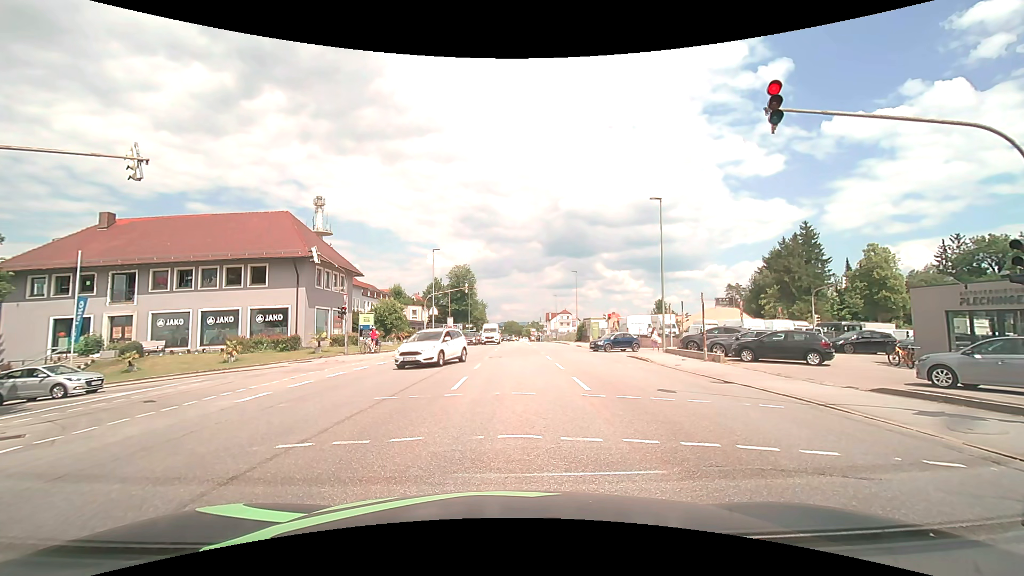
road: tertiary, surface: asphalt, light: Day
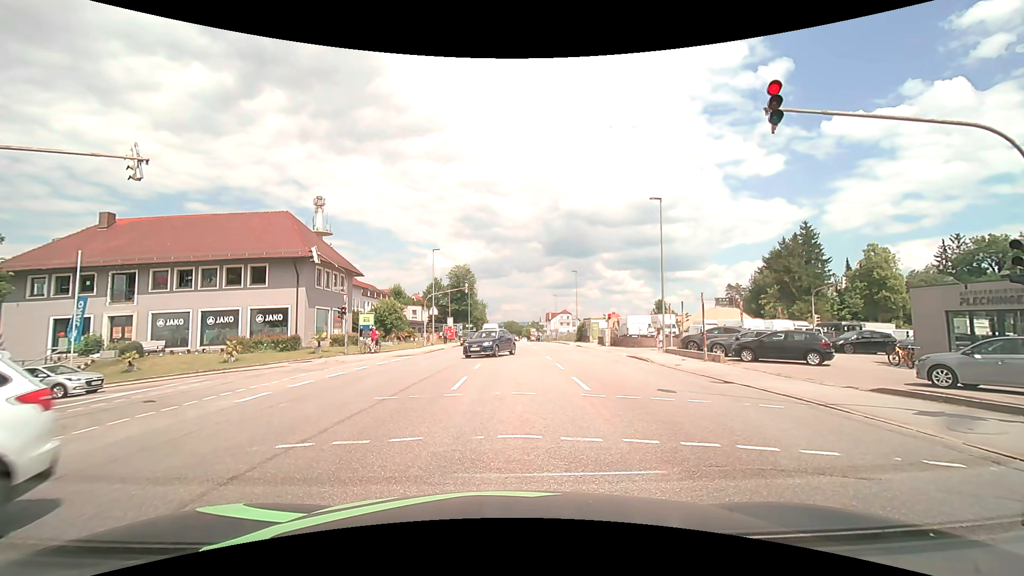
(0.0, 0.0) m; 0°
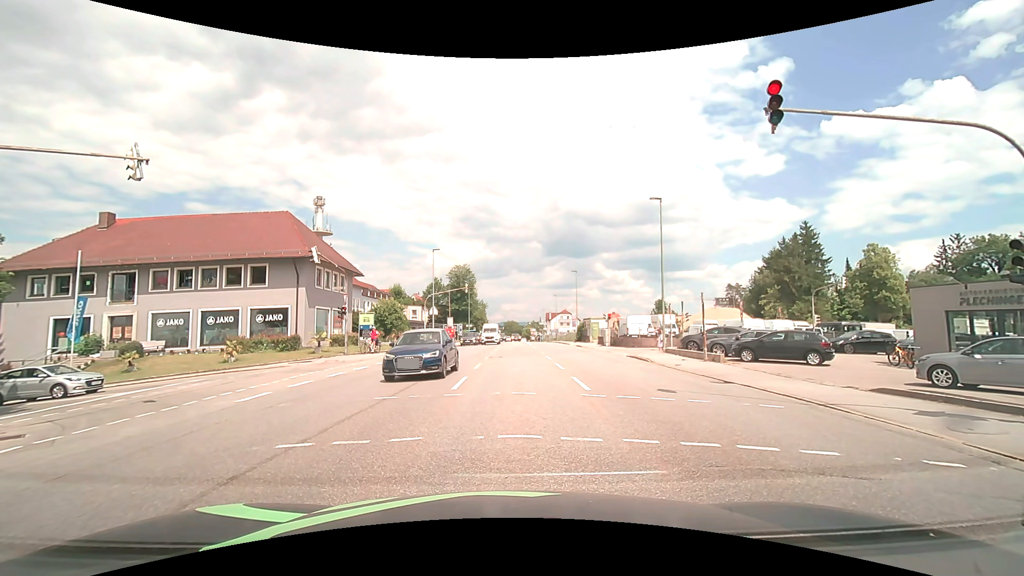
(0.0, 0.0) m; 0°
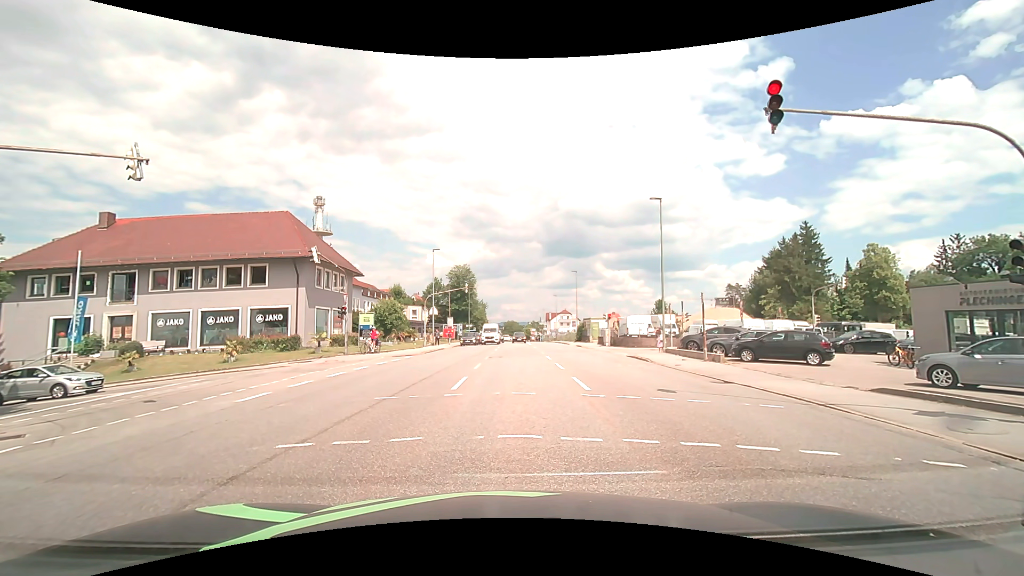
(0.0, 0.0) m; 0°
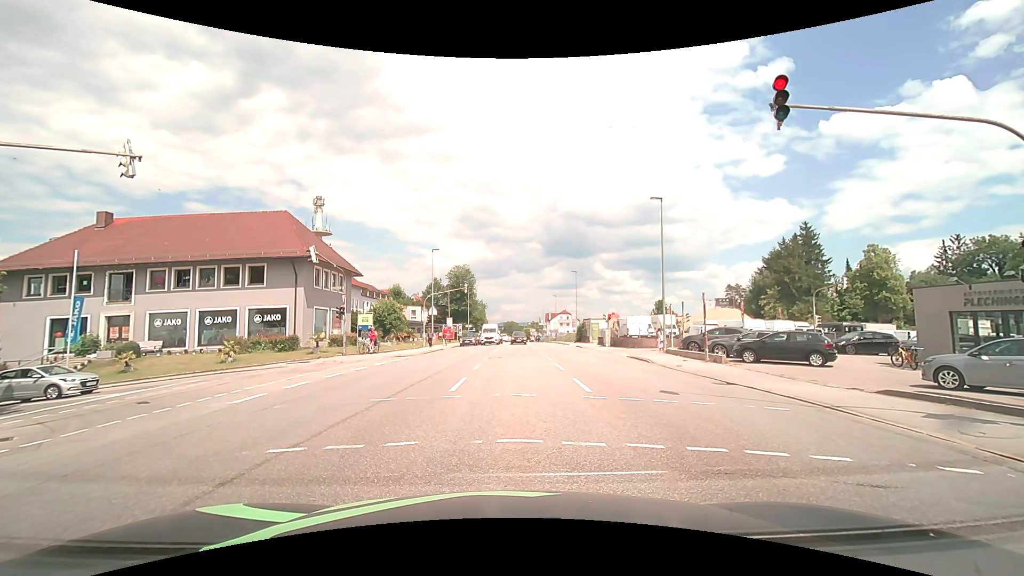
(0.0, +0.2) m; 0°
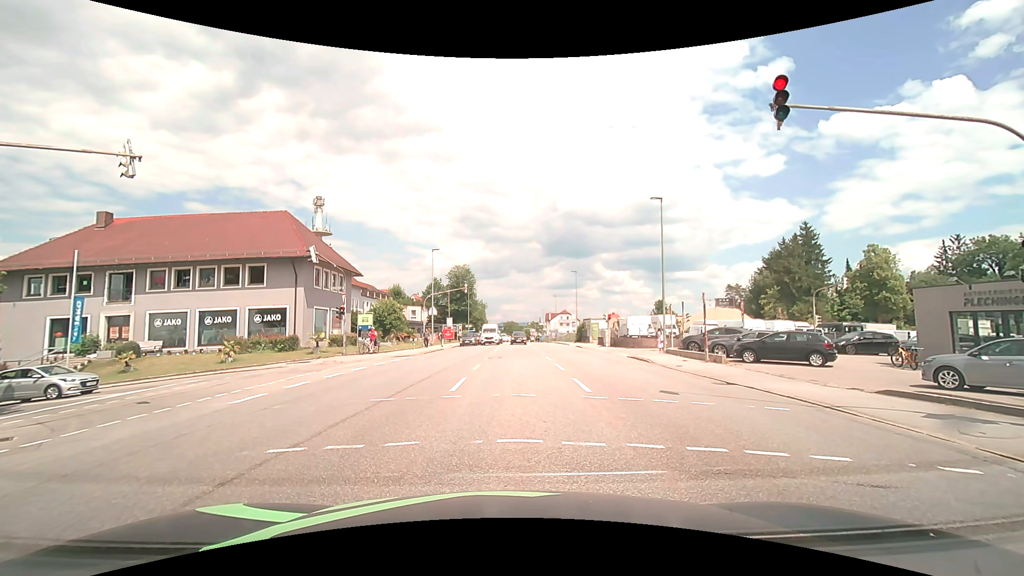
(0.0, 0.0) m; 0°
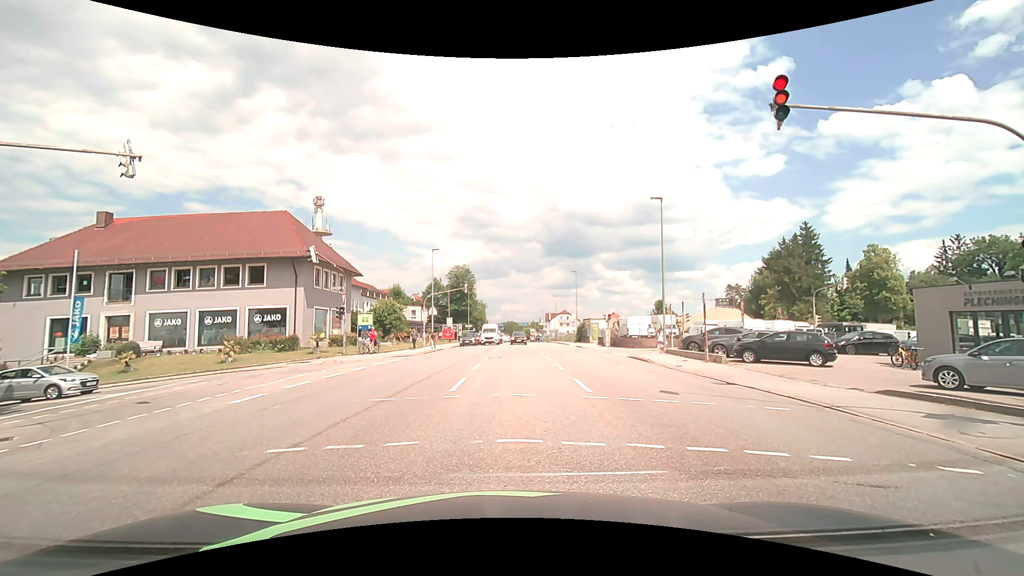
(0.0, 0.0) m; 0°
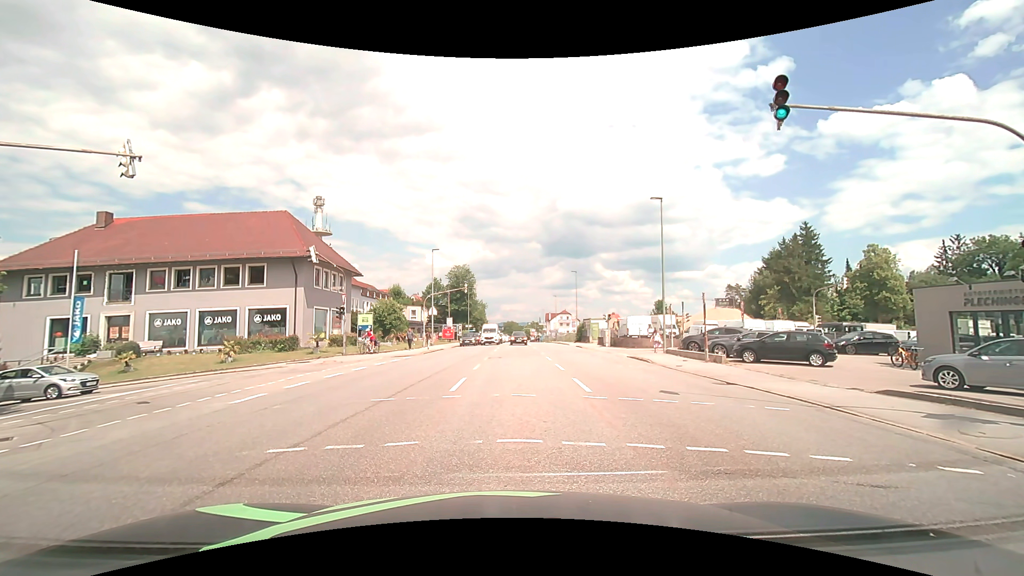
(0.0, 0.0) m; 0°
